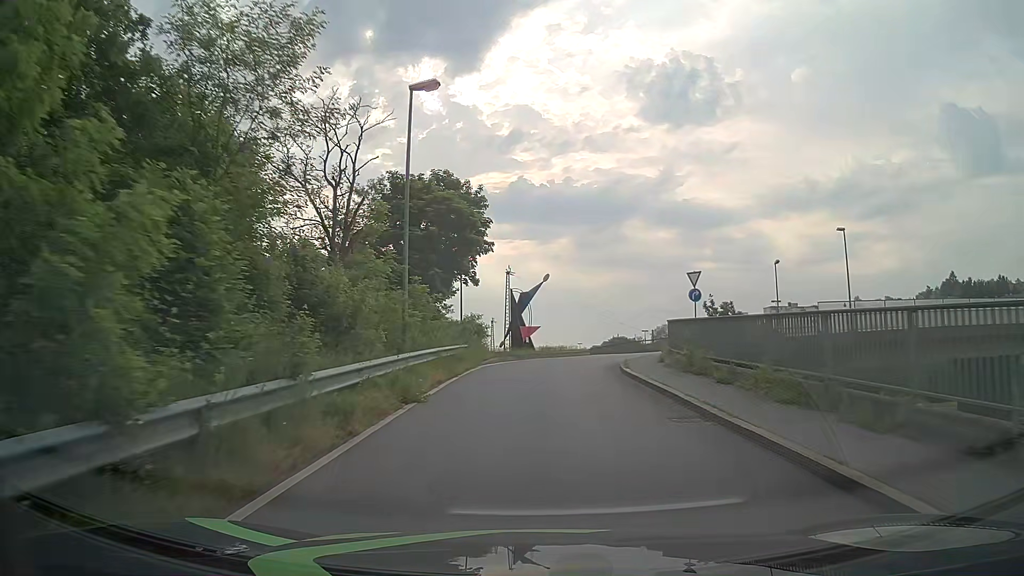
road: unclassified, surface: asphalt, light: Day
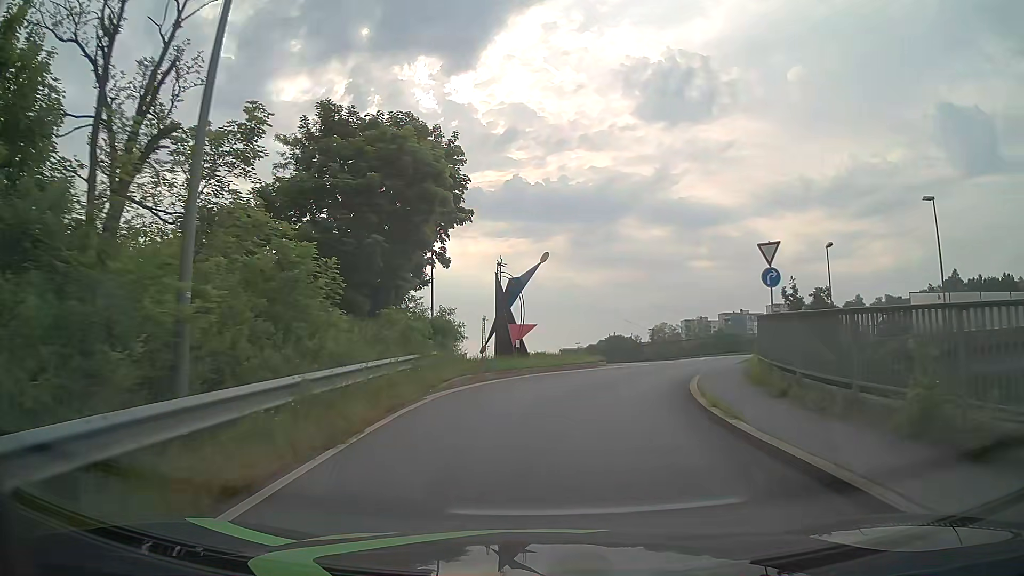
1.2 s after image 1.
(0.0, +10.5) m; 0°
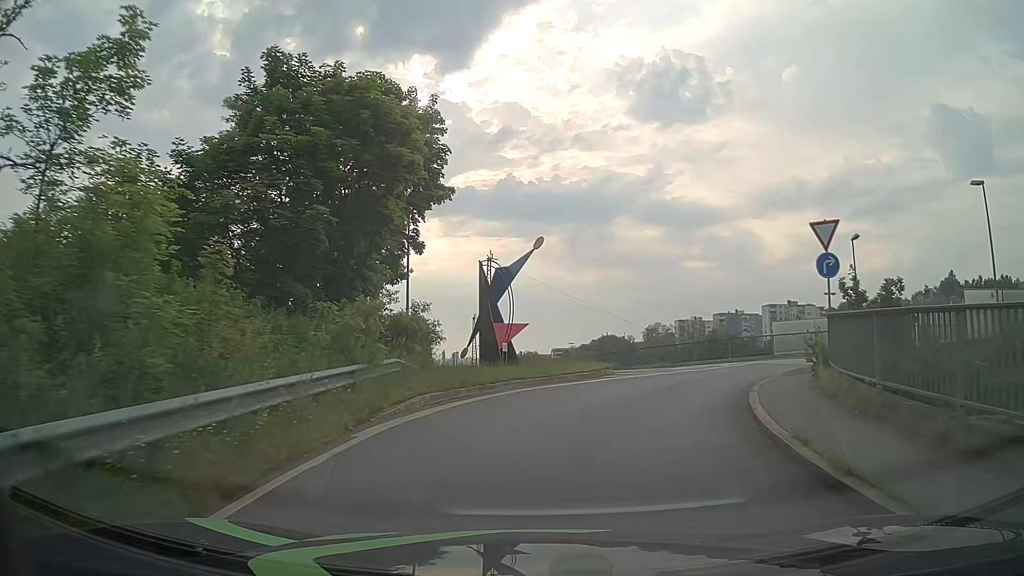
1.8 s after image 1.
(0.0, +4.6) m; 0°
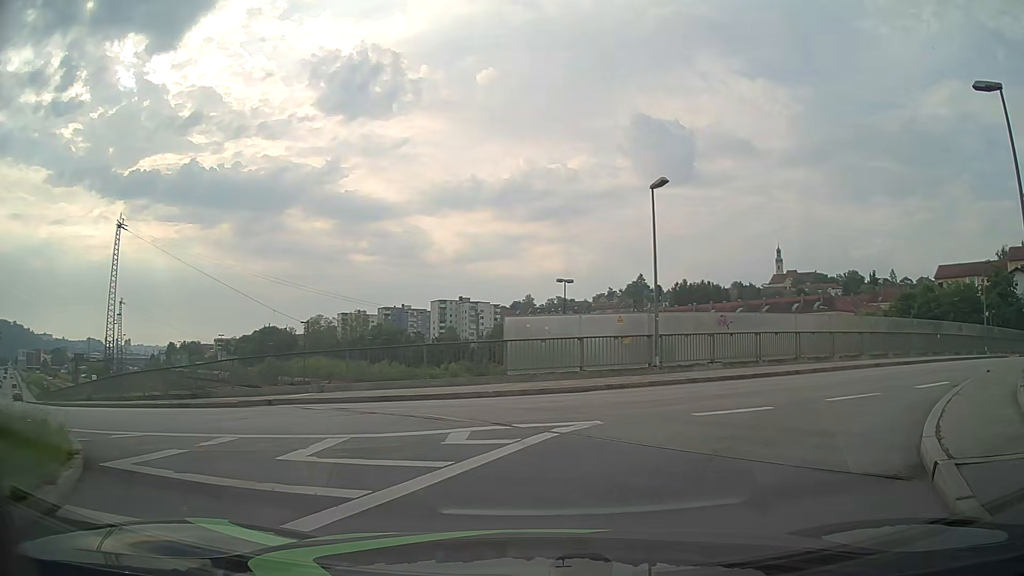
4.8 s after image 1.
(+2.8, +15.9) m; +27°
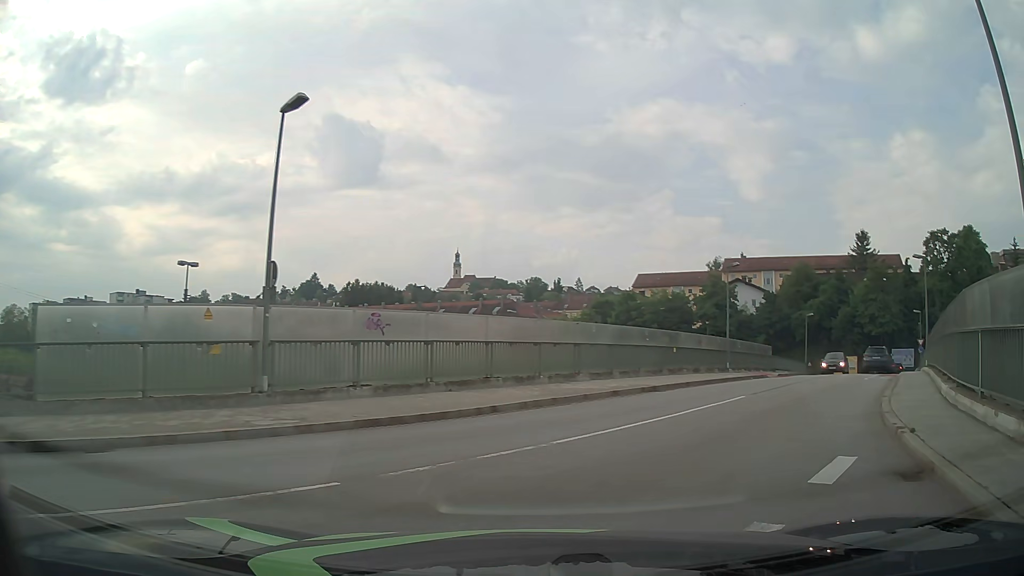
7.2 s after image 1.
(+2.3, +8.4) m; +30°
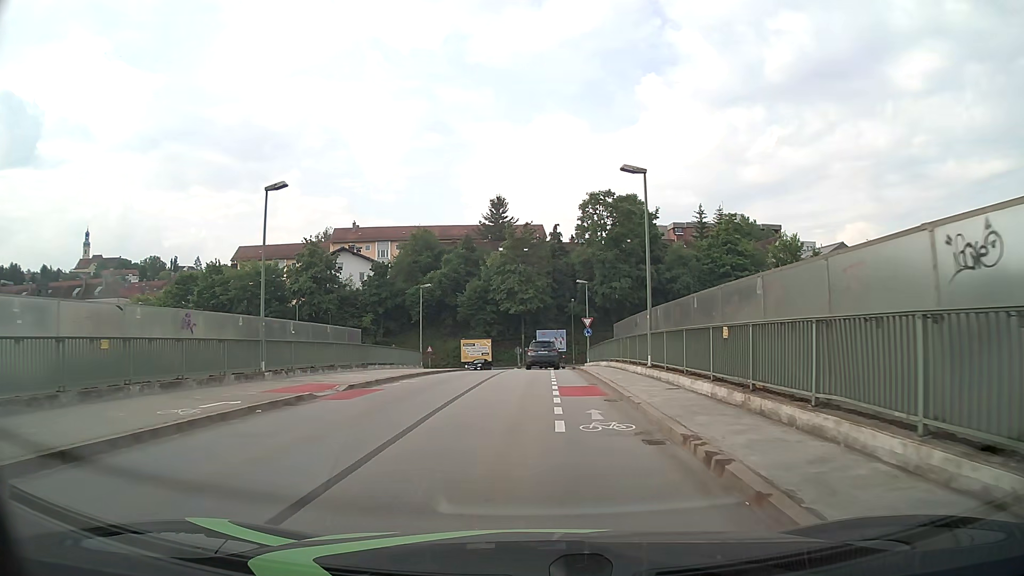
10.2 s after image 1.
(+6.9, +17.1) m; +31°
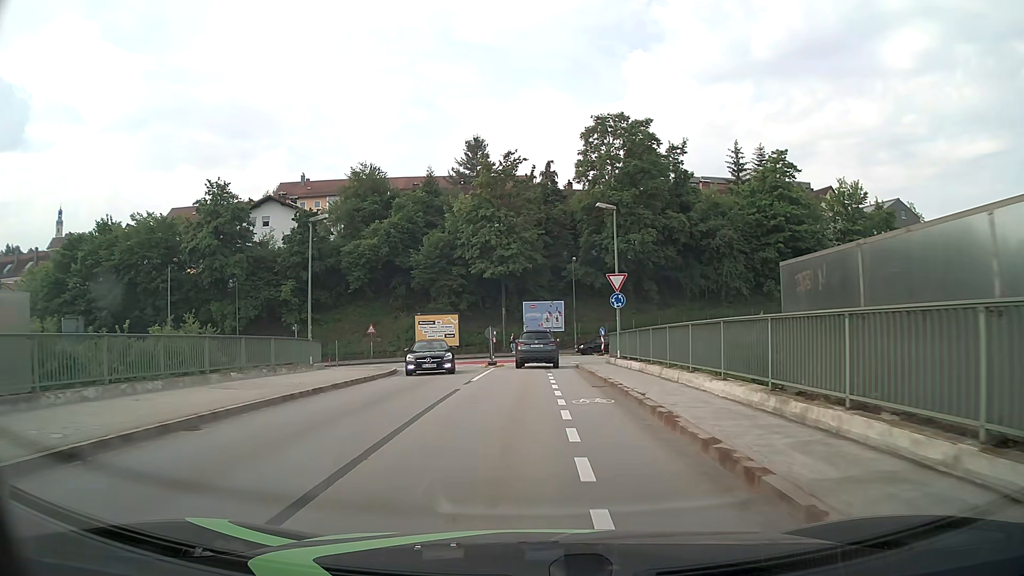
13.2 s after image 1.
(+0.3, +23.9) m; +1°
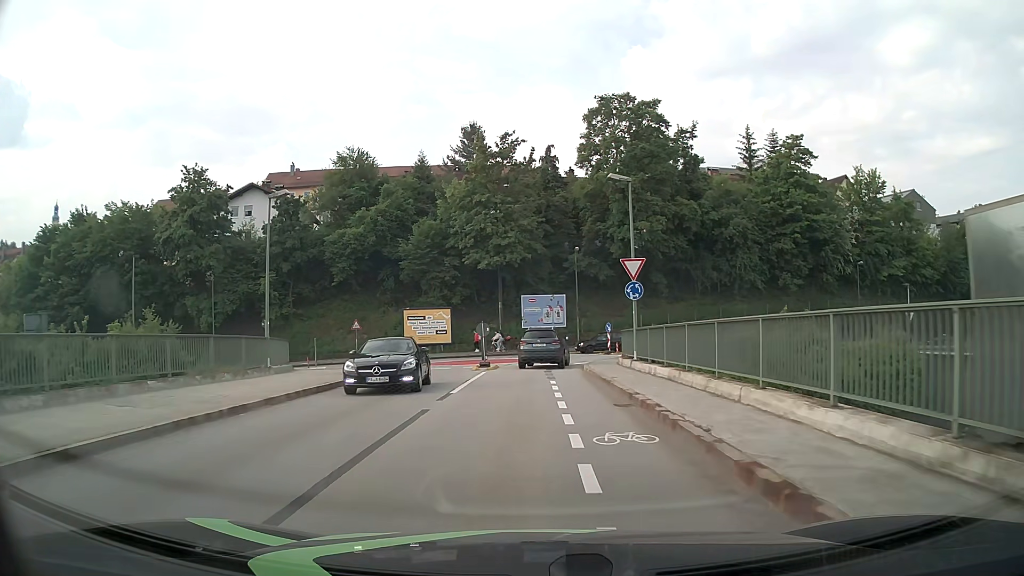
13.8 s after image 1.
(0.0, +4.6) m; 0°
(0, +10) (0, +20) (0, +30) (+2, +40) (-4, +46) (-14, +46) (-24, +45) (-34, +44) (-44, +43) (-54, +43) m
